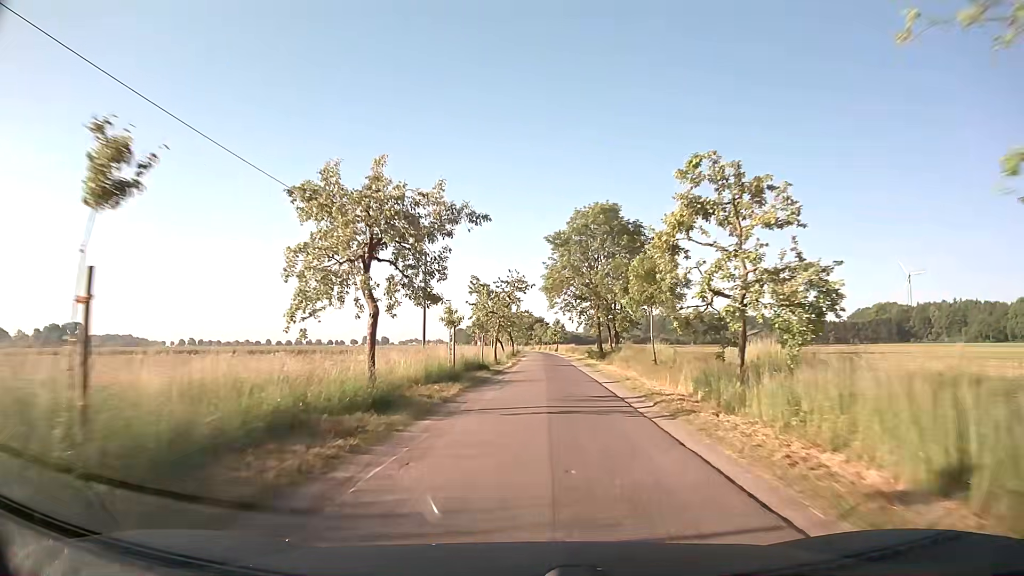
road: unclassified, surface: asphalt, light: Day
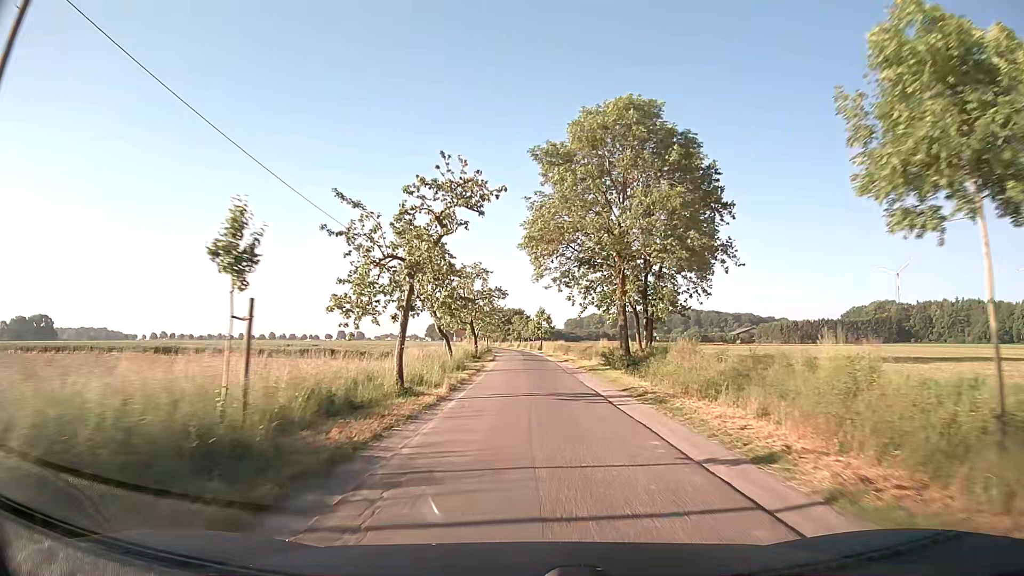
(+0.5, +26.6) m; +2°
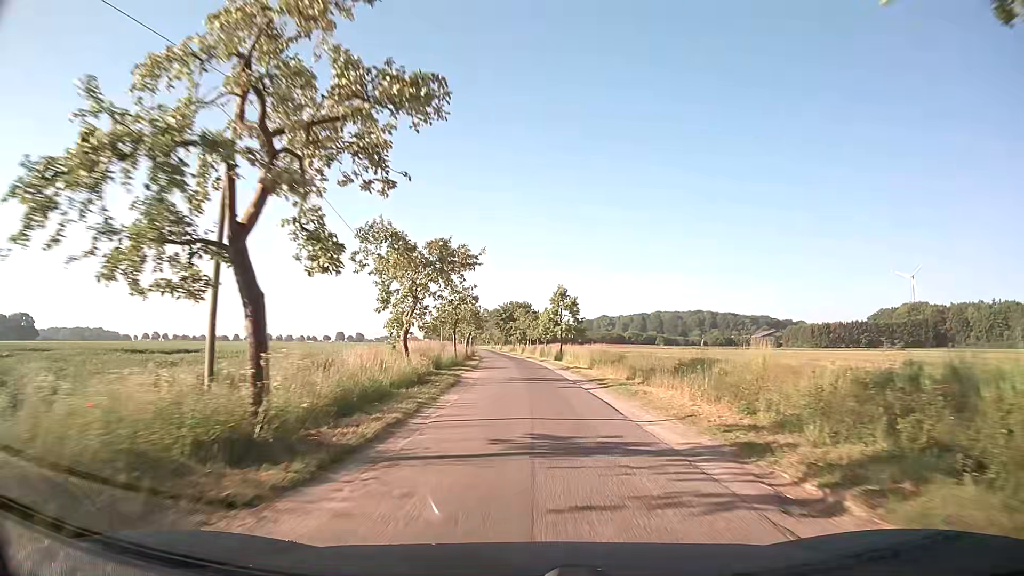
(-0.3, +38.2) m; -1°
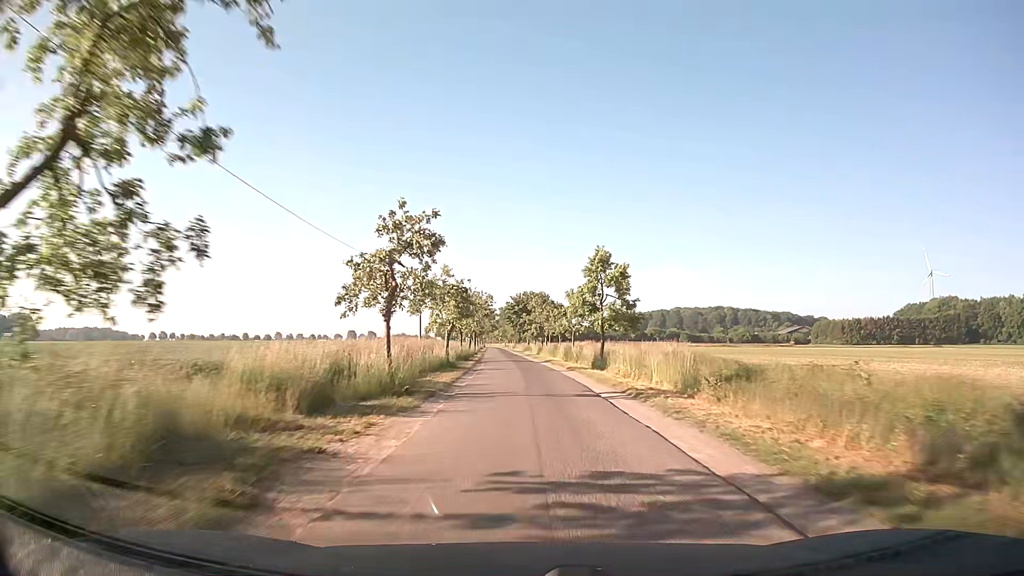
(-0.1, +20.0) m; -1°
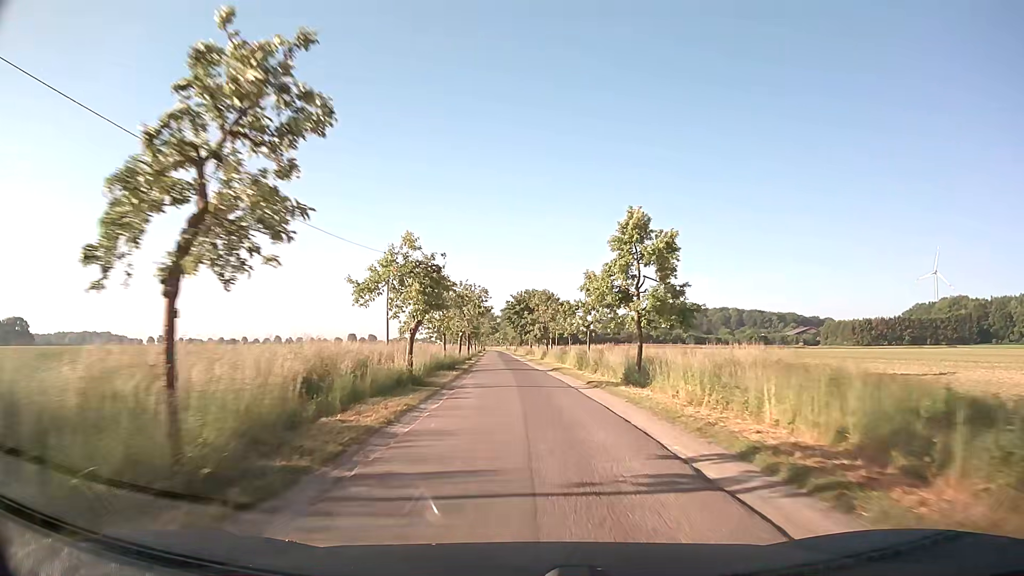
(0.0, +10.2) m; 0°
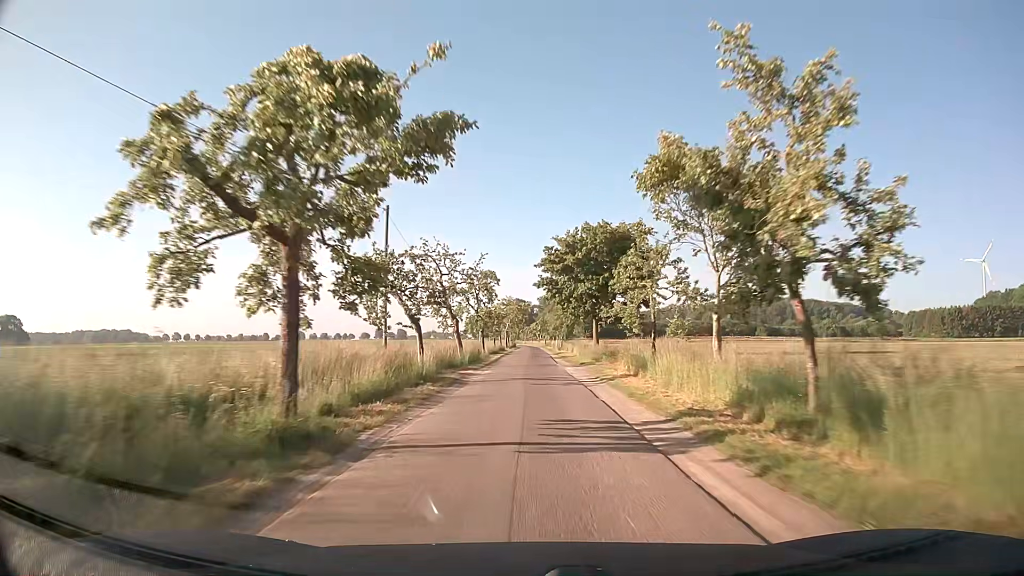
(-1.9, +52.9) m; -3°
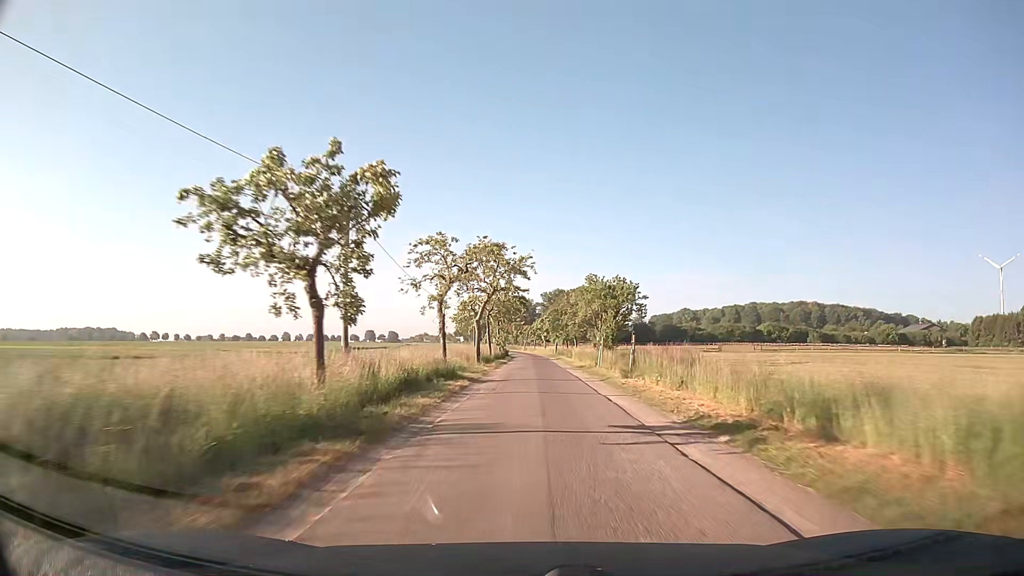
(-0.1, +55.4) m; 0°
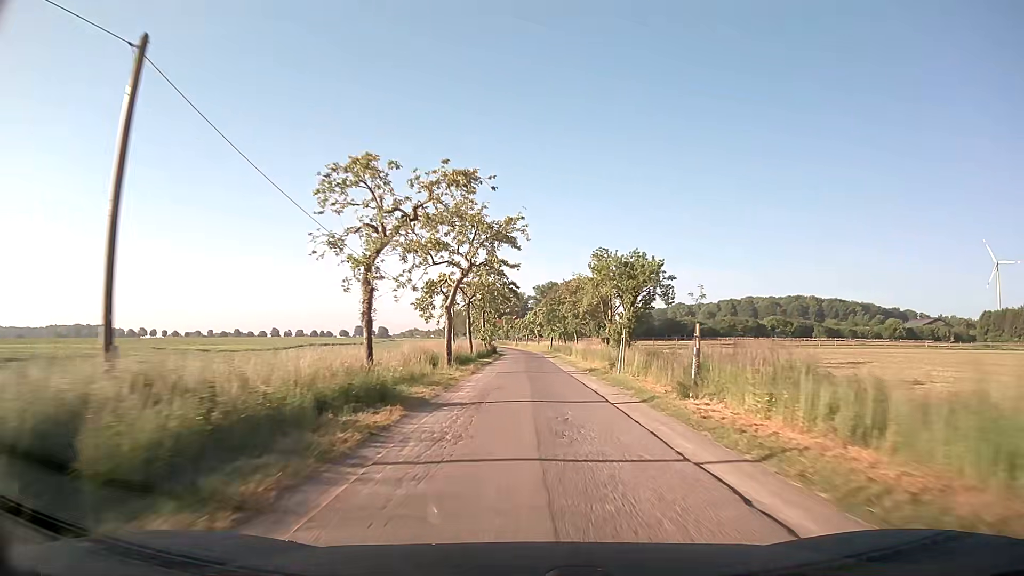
(0.0, +11.2) m; 0°
(0, +10) (0, +20) (0, +30) (0, +40) (0, +50) (0, +60) (0, +70) (-1, +80) (-1, +90) (-2, +100) m
